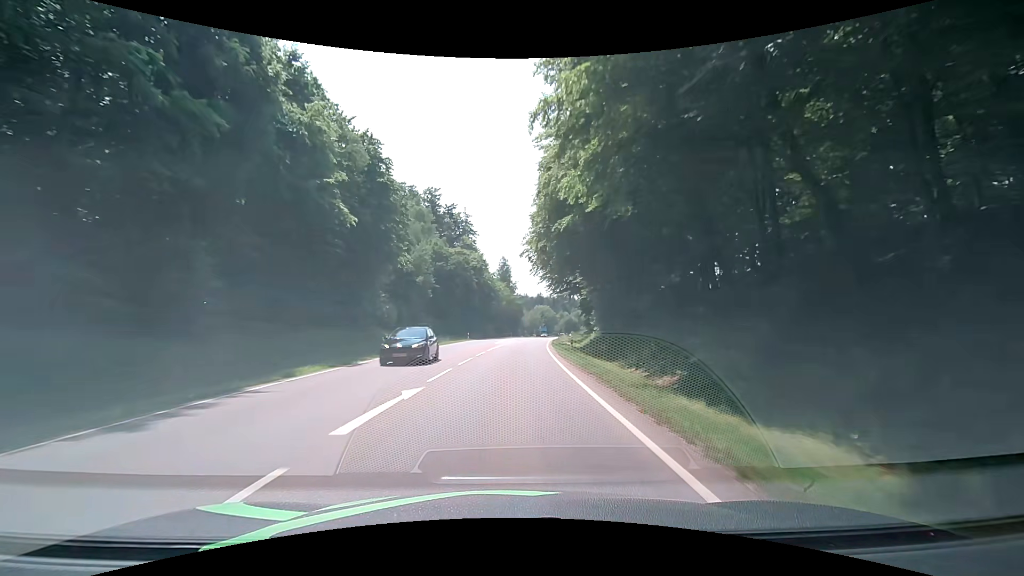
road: secondary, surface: asphalt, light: Day
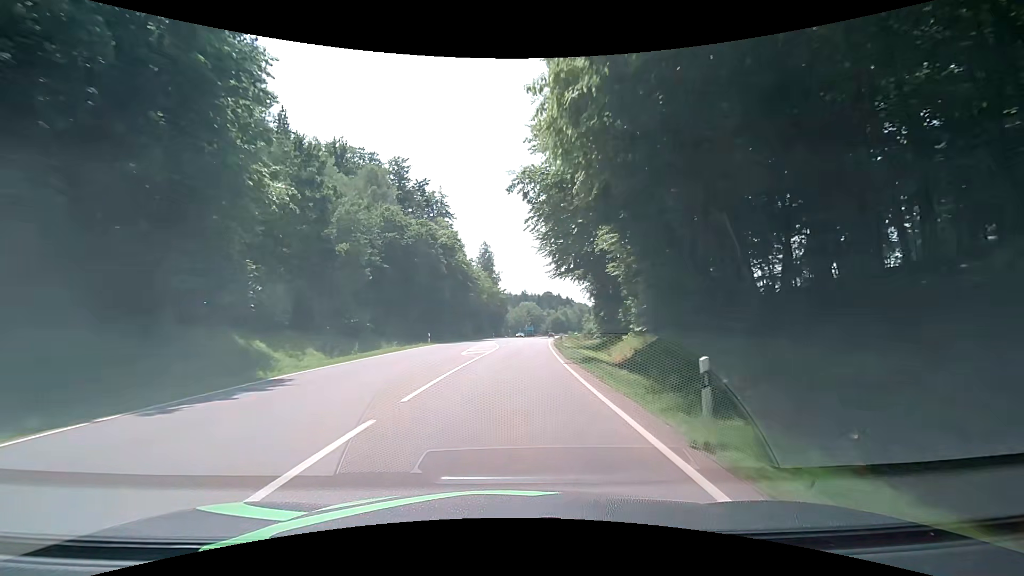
(+0.4, +21.6) m; +1°
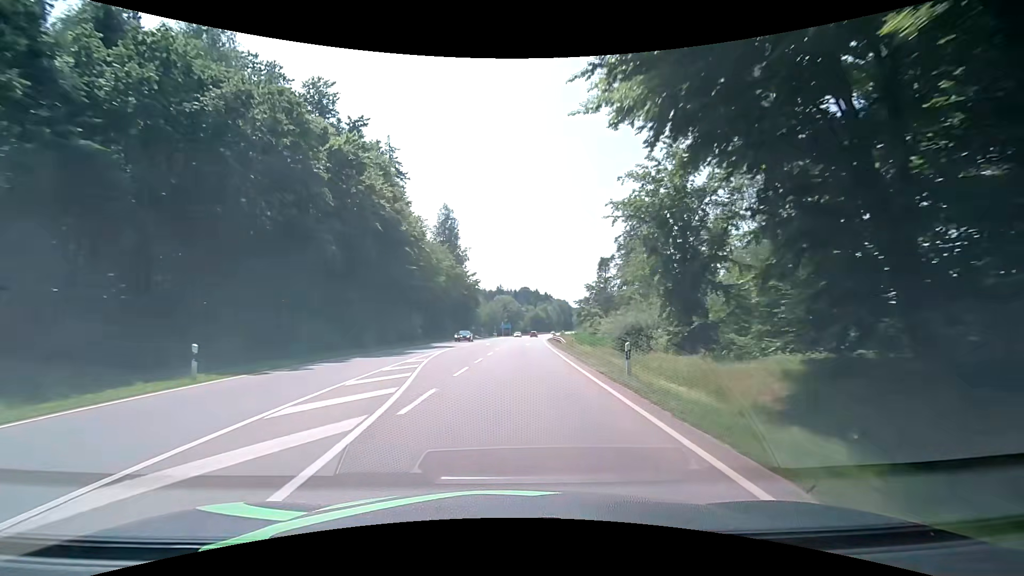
(+1.2, +32.5) m; +4°
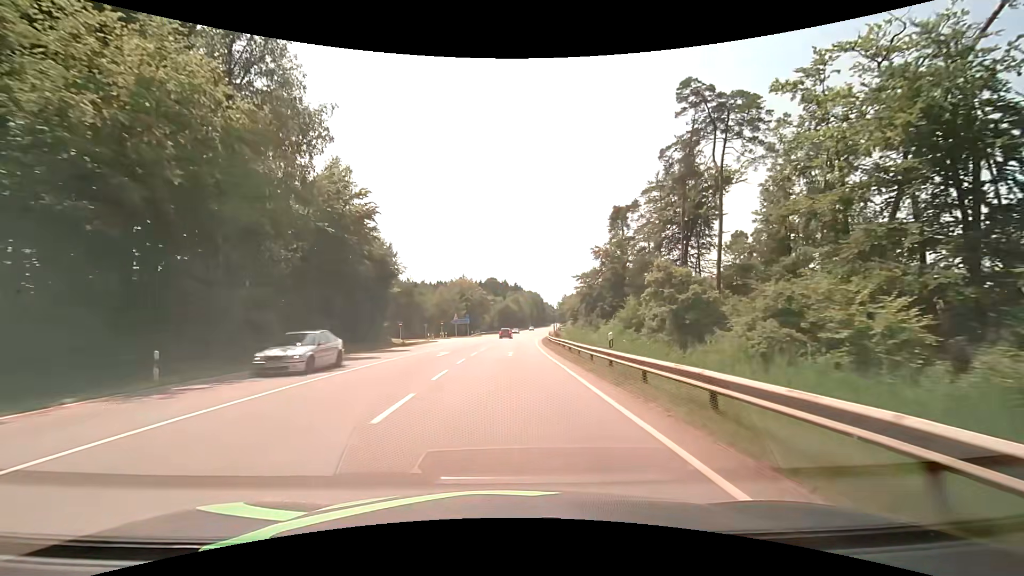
(+1.5, +54.2) m; +3°
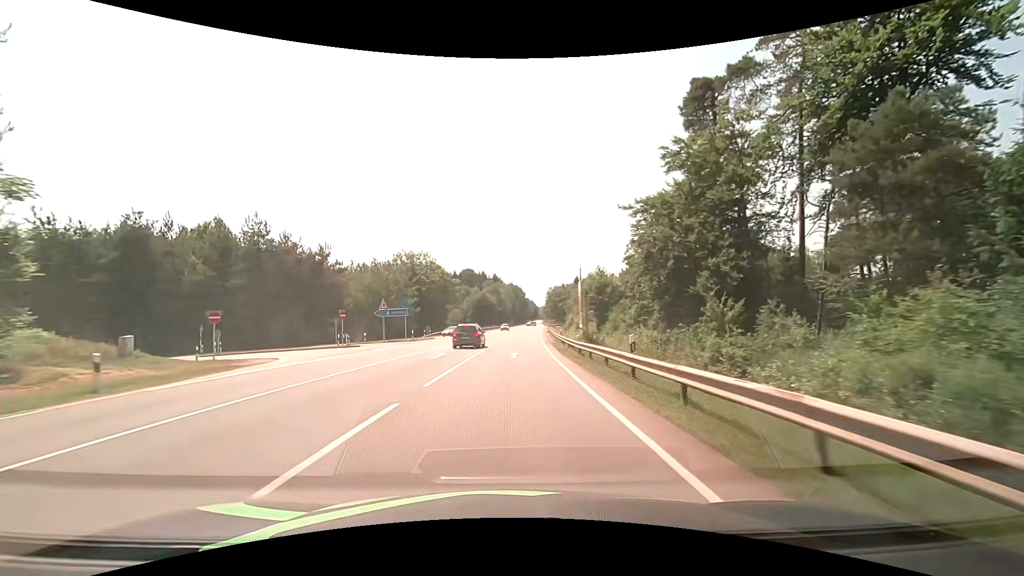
(+1.0, +43.2) m; +3°
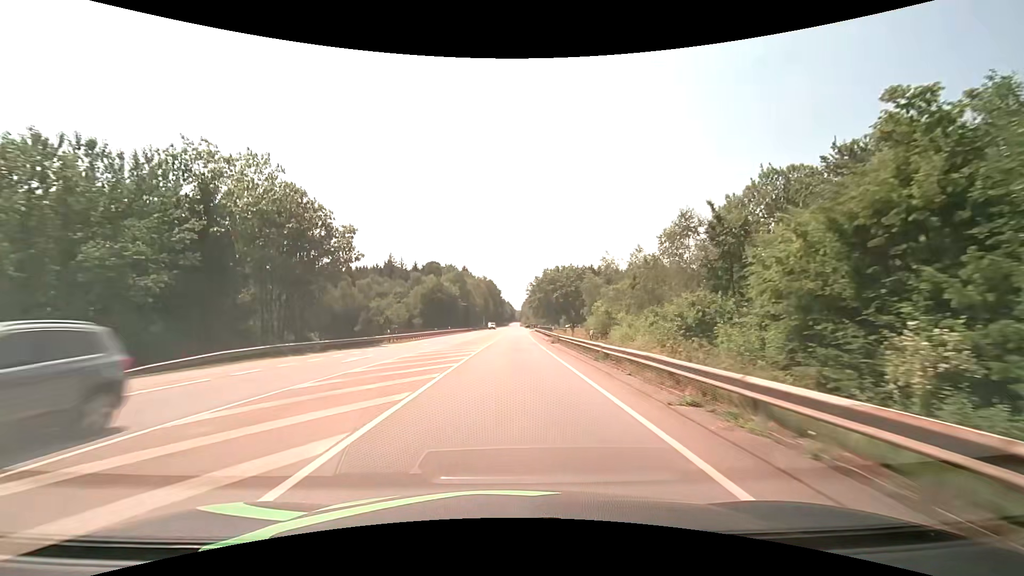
(+1.3, +54.0) m; +2°
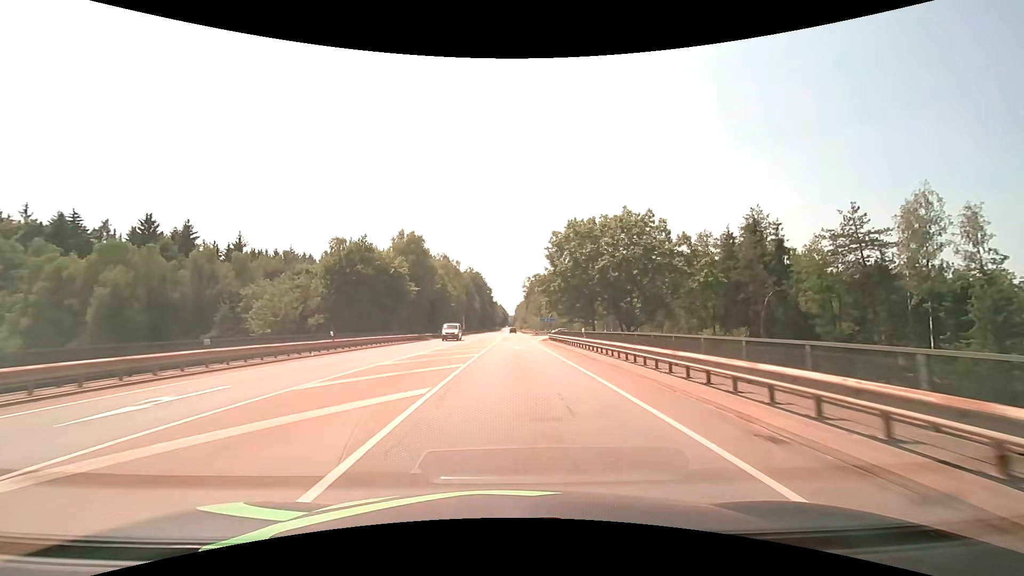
(+0.3, +53.7) m; +1°
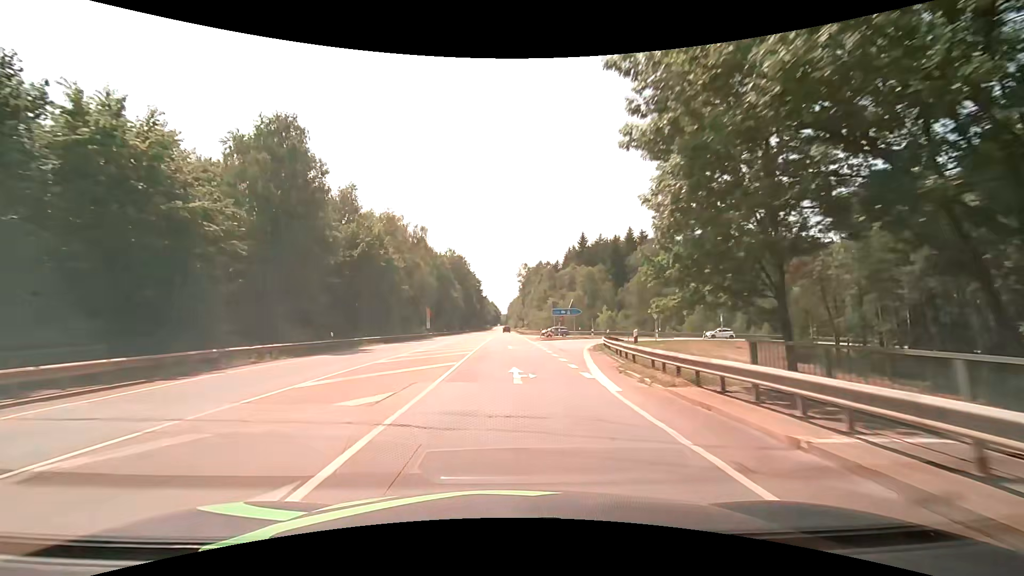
(+0.4, +42.8) m; +1°
(0, +10) (0, +20) (0, +30) (0, +40) (0, +50) (0, +60) (0, +70) (0, +80) (0, +90) (0, +100) m
